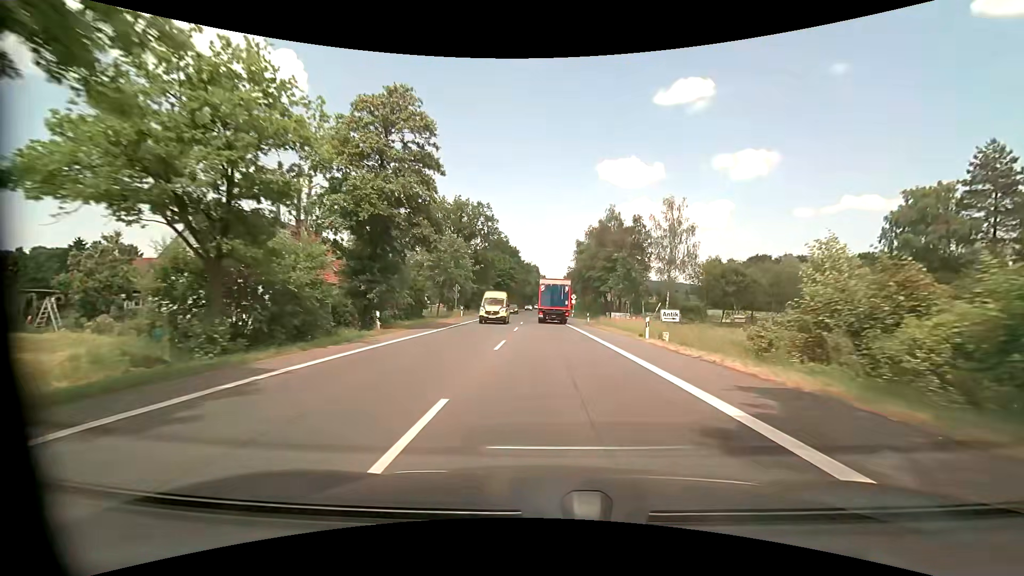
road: primary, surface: asphalt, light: Day
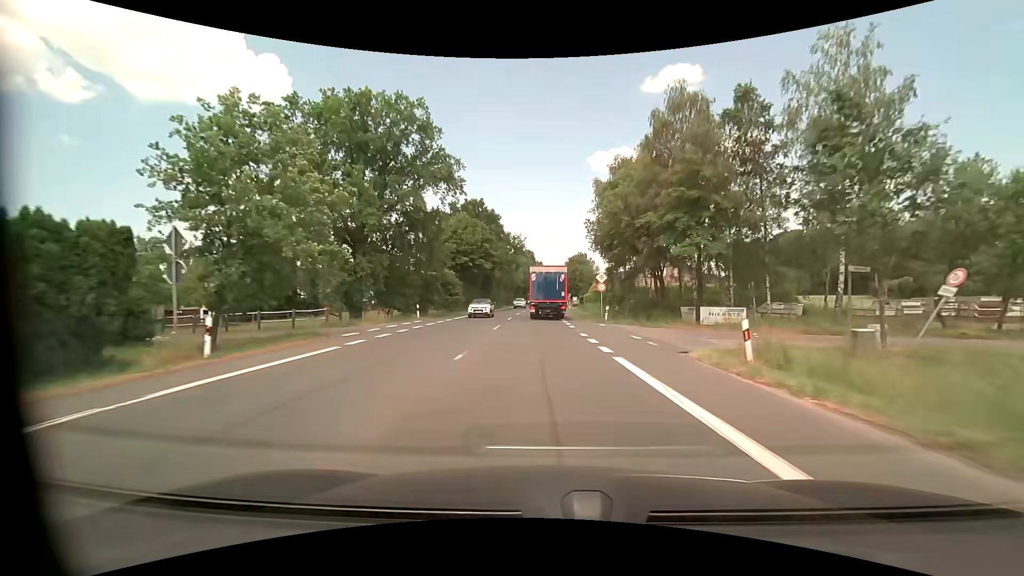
(+0.2, +39.3) m; +1°
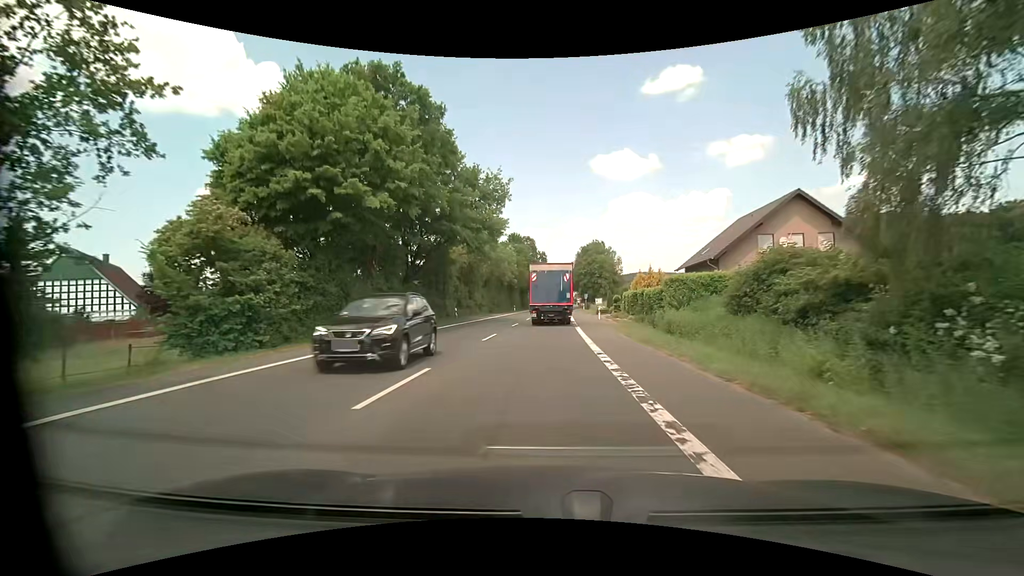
(-0.2, +40.1) m; -1°
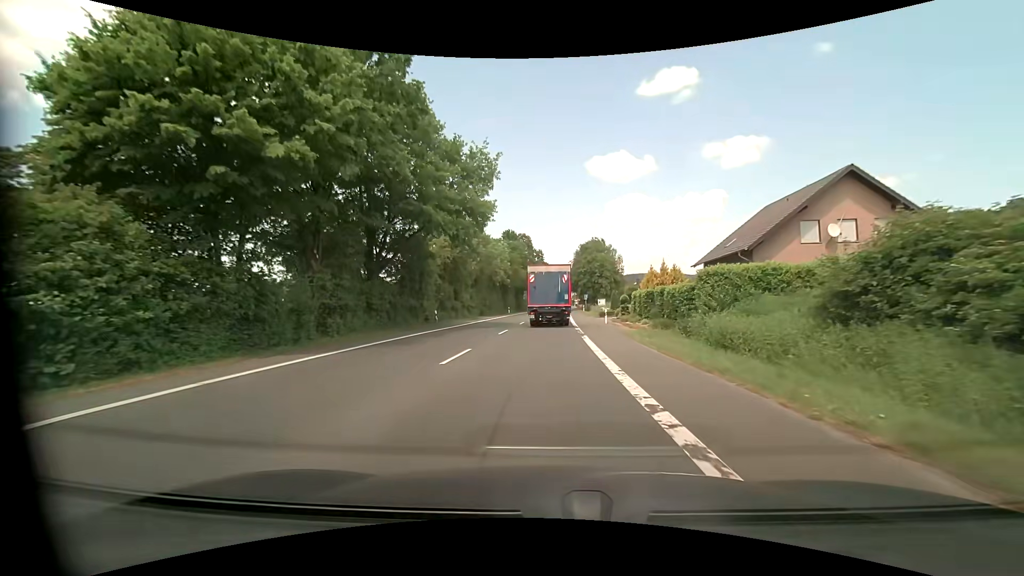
(0.0, +6.9) m; 0°
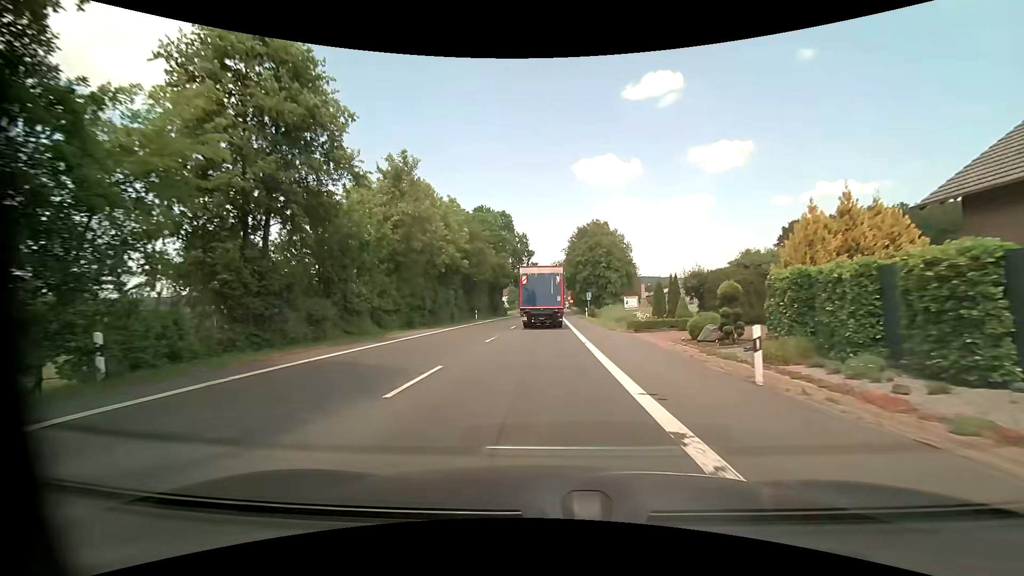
(+0.3, +27.8) m; +1°
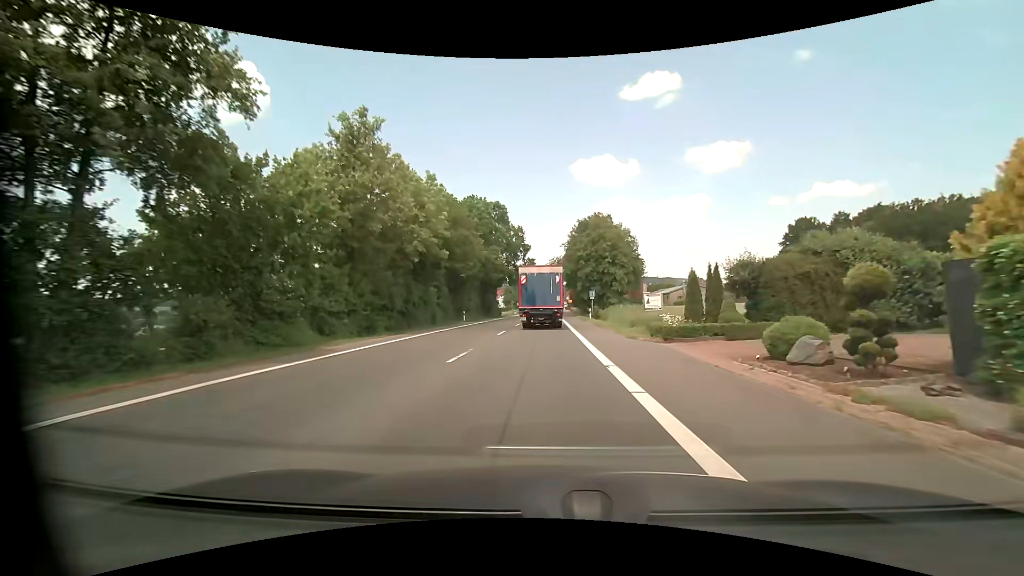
(+0.1, +7.3) m; 0°
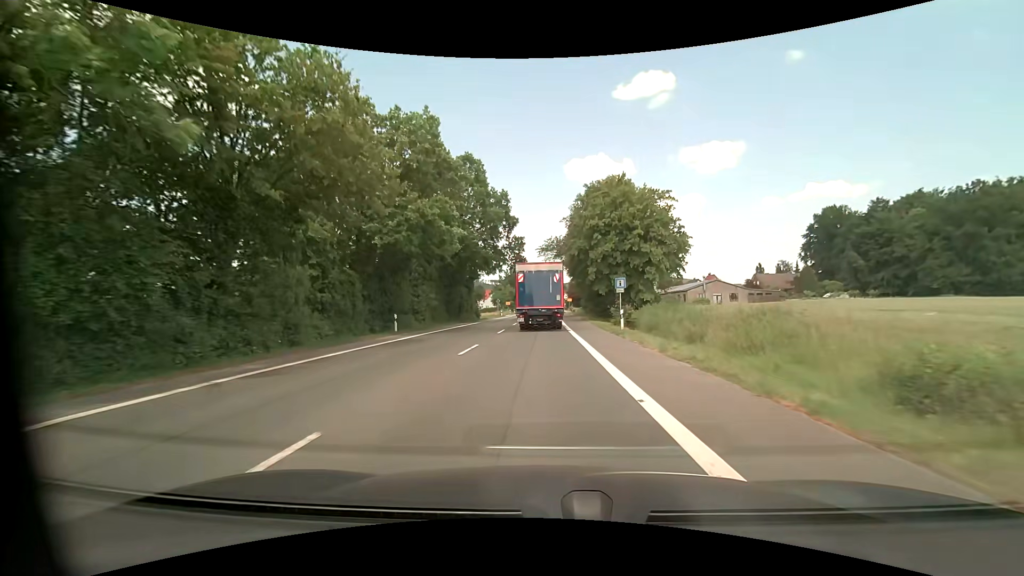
(+0.2, +22.5) m; +1°
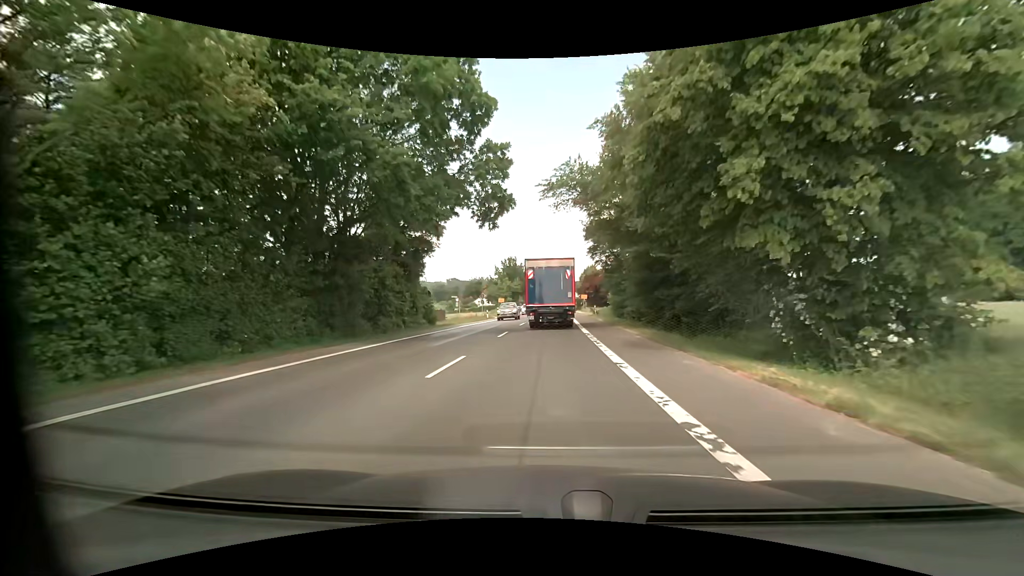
(-0.1, +28.5) m; -1°
(0, +10) (0, +20) (0, +30) (0, +40) (0, +50) (+1, +60) (+1, +70) (+1, +80) (+1, +90) (+1, +100) m
